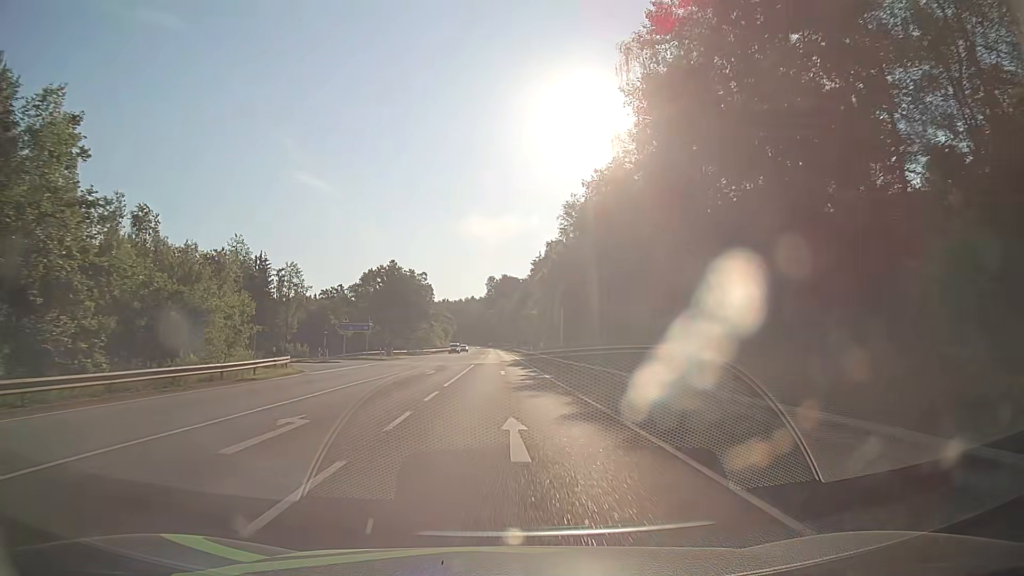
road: secondary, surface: asphalt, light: Day
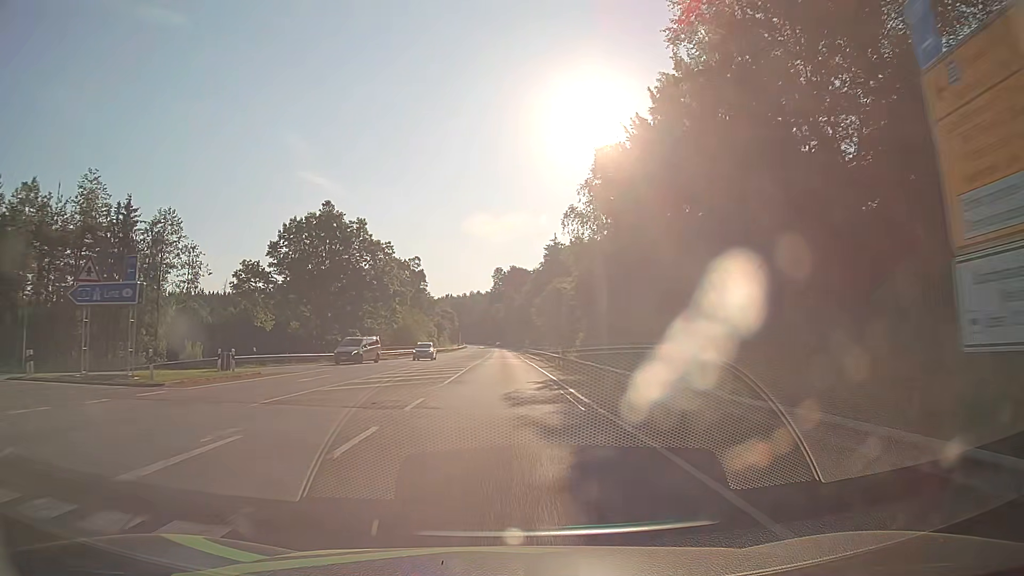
(+0.1, +44.4) m; 0°
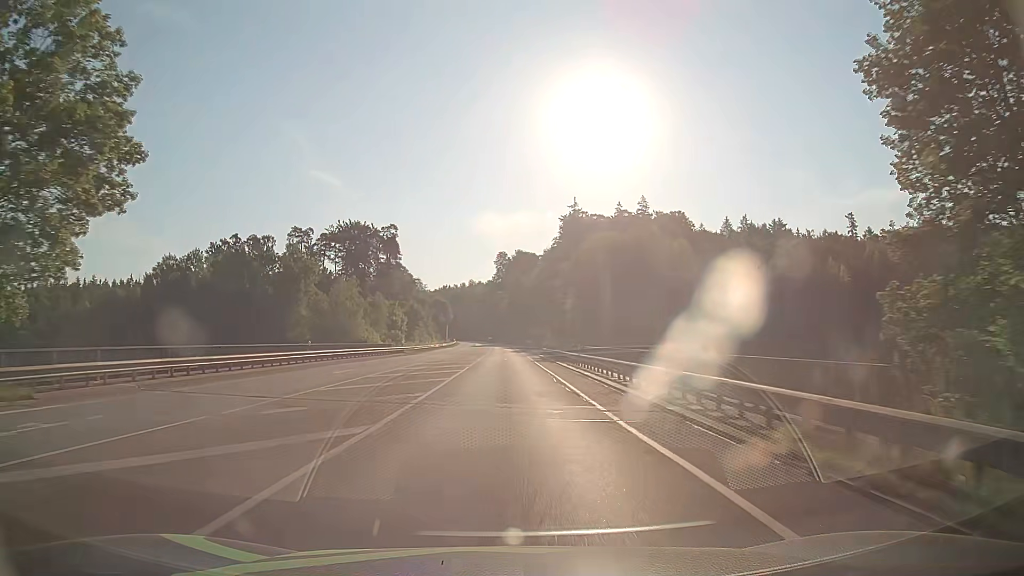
(-0.1, +55.5) m; 0°
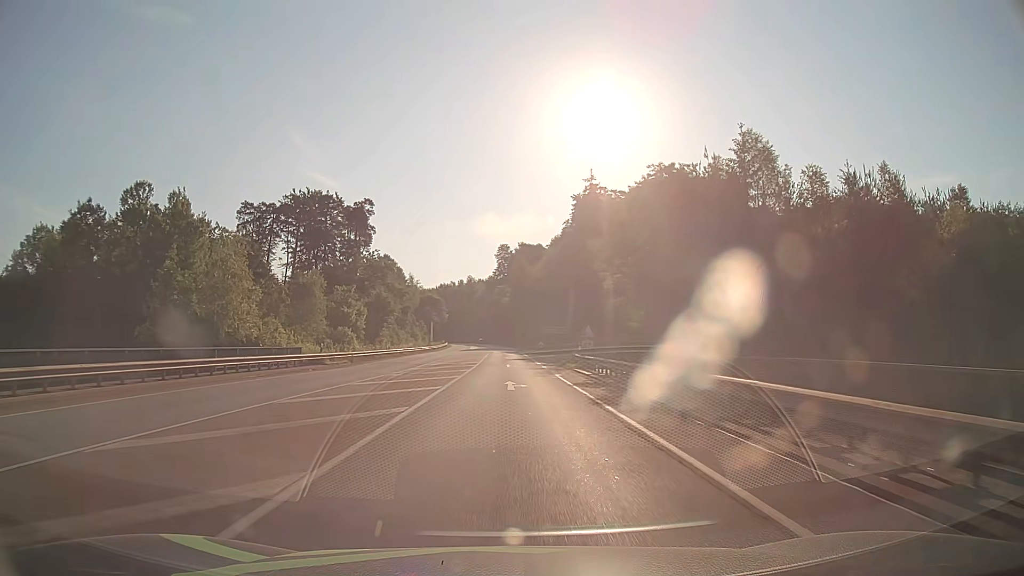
(-0.1, +33.3) m; 0°
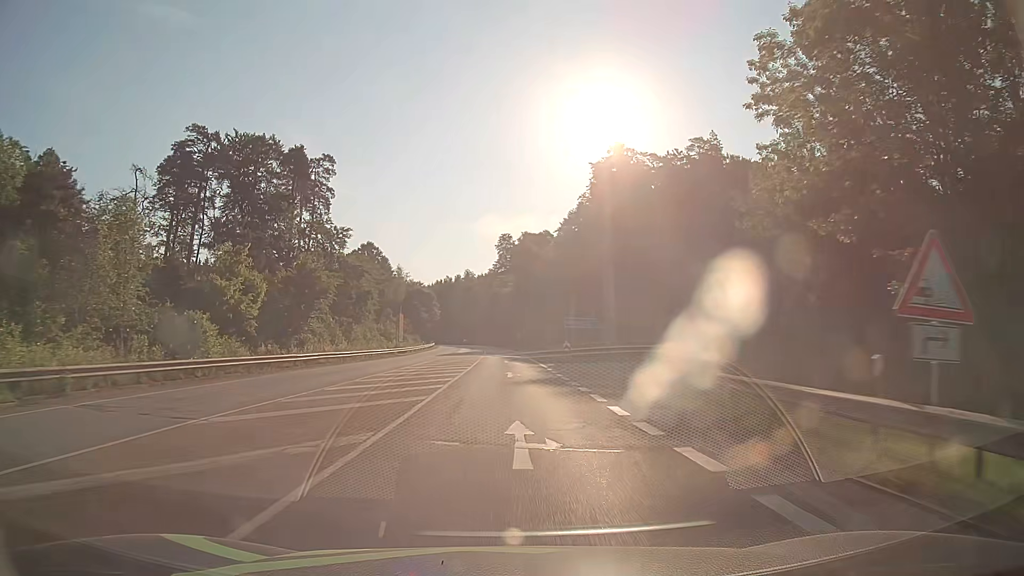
(0.0, +33.3) m; 0°
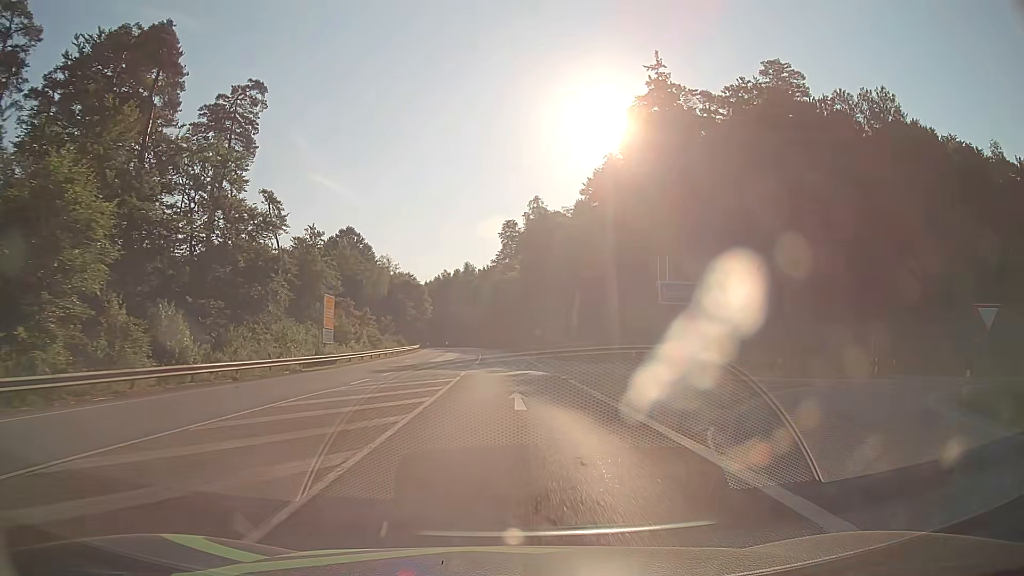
(-0.1, +33.2) m; 0°
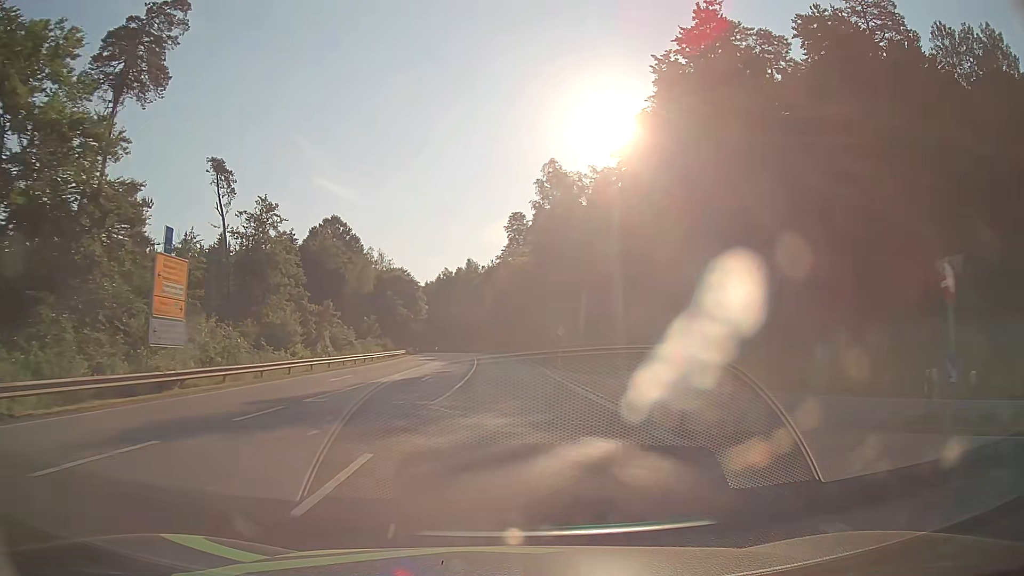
(-0.1, +22.2) m; -1°
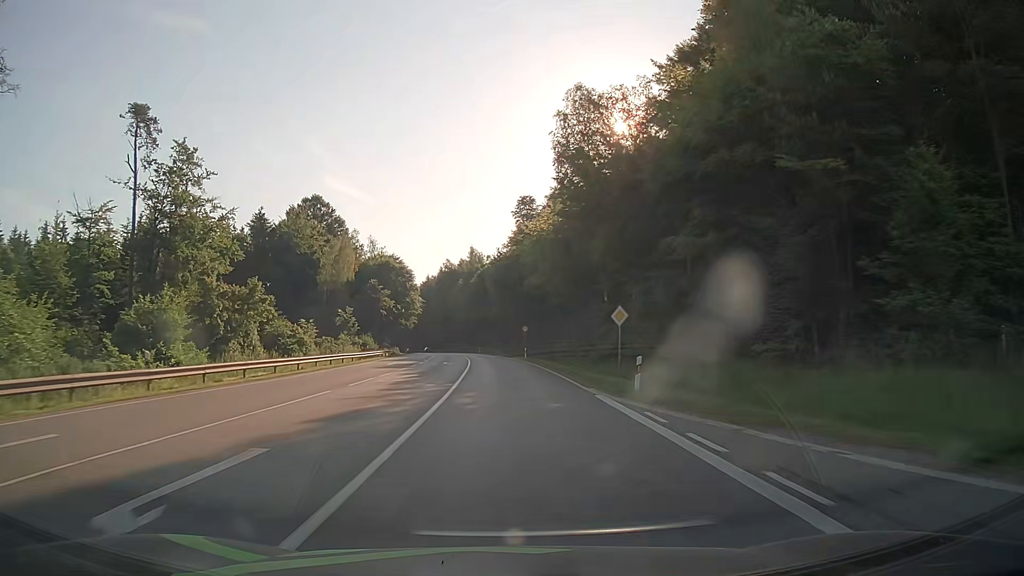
(-0.1, +22.2) m; -1°
(0, +10) (0, +20) (0, +30) (-1, +40) (-1, +50) (-2, +60) (-3, +70) (-4, +80) (-5, +90) (-6, +100) m
